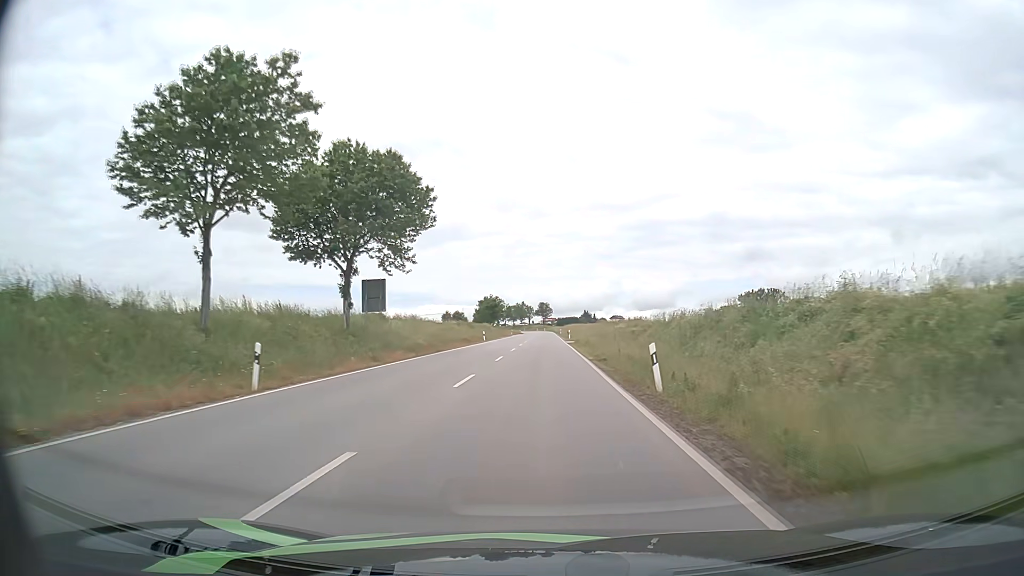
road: secondary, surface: asphalt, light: Day
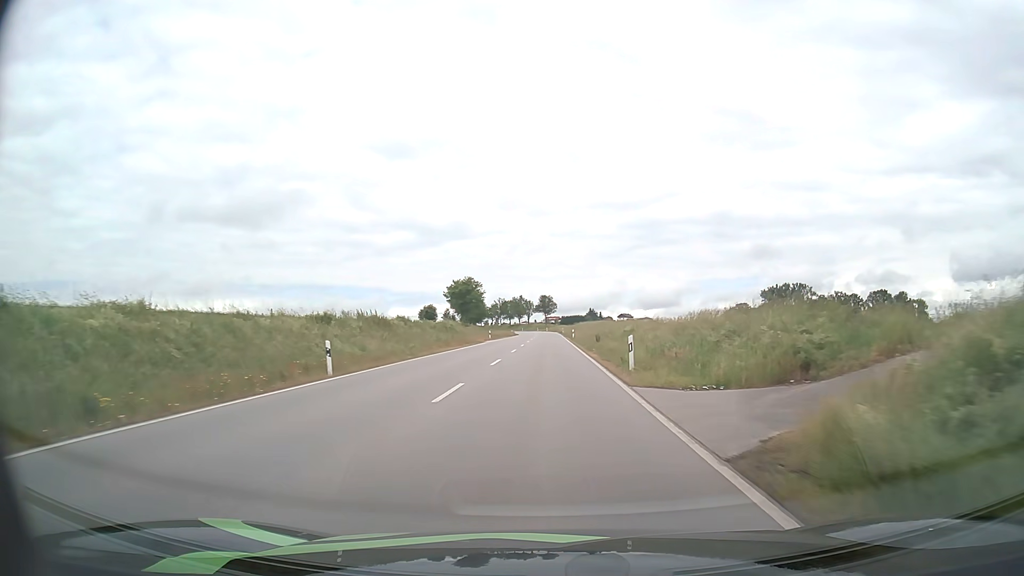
(0.0, +51.6) m; 0°
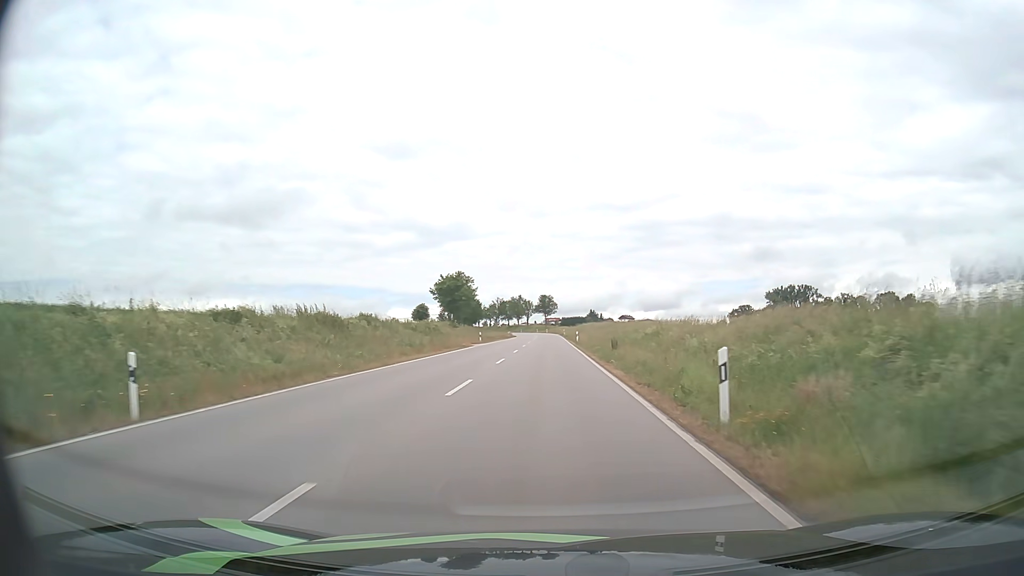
(0.0, +10.4) m; 0°
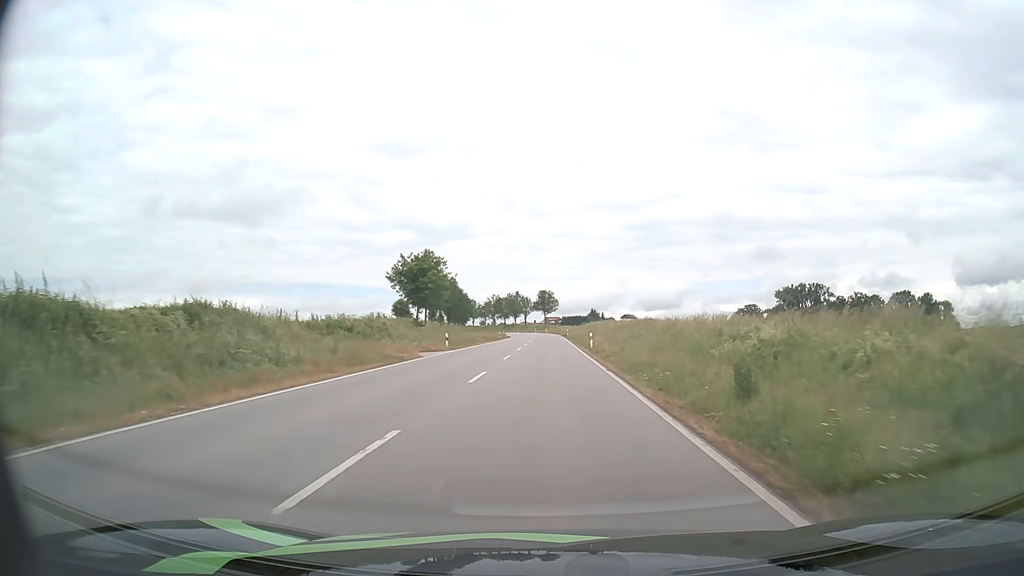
(0.0, +21.0) m; 0°
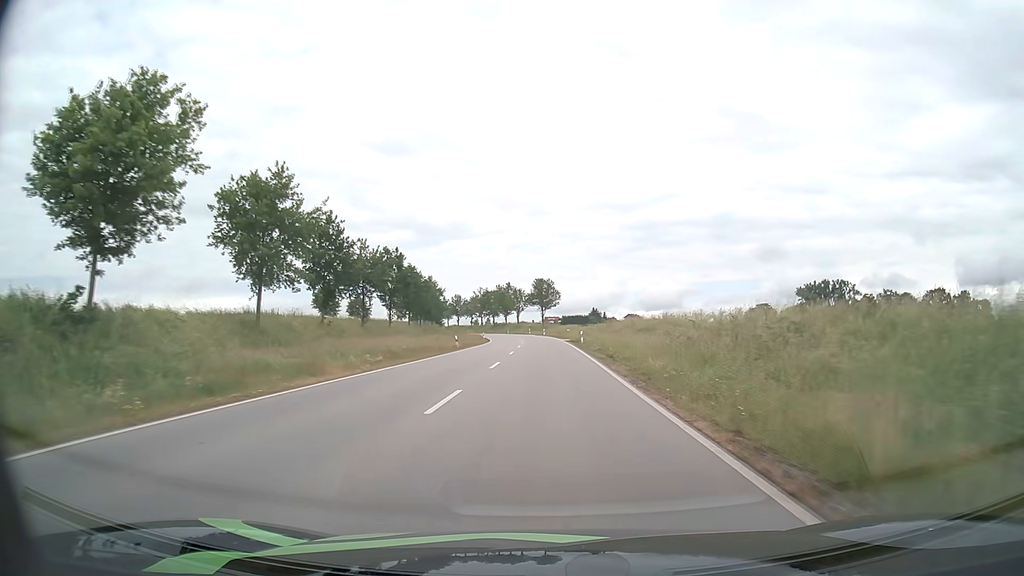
(0.0, +42.4) m; 0°
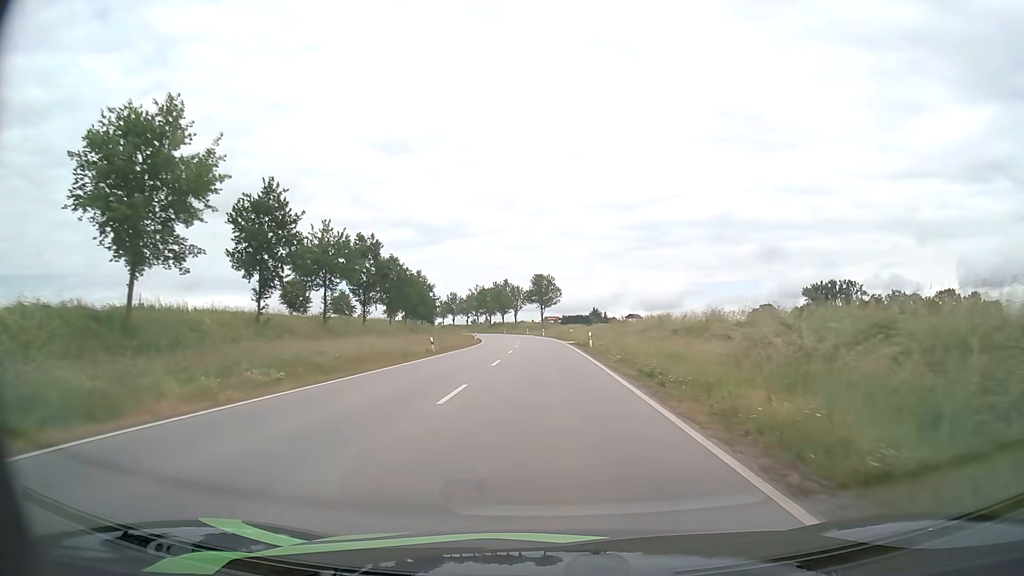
(0.0, +10.6) m; 0°
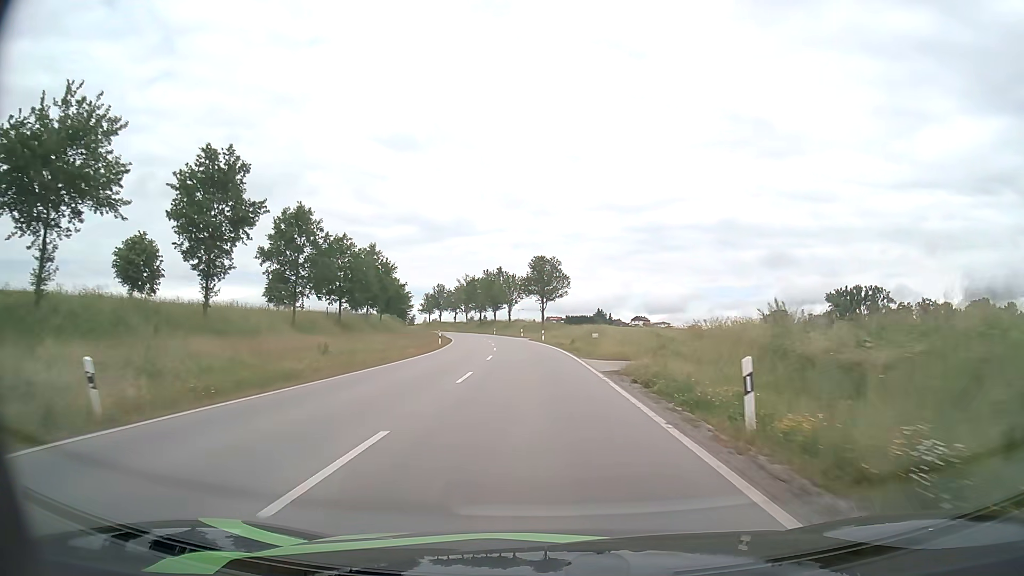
(0.0, +31.5) m; 0°
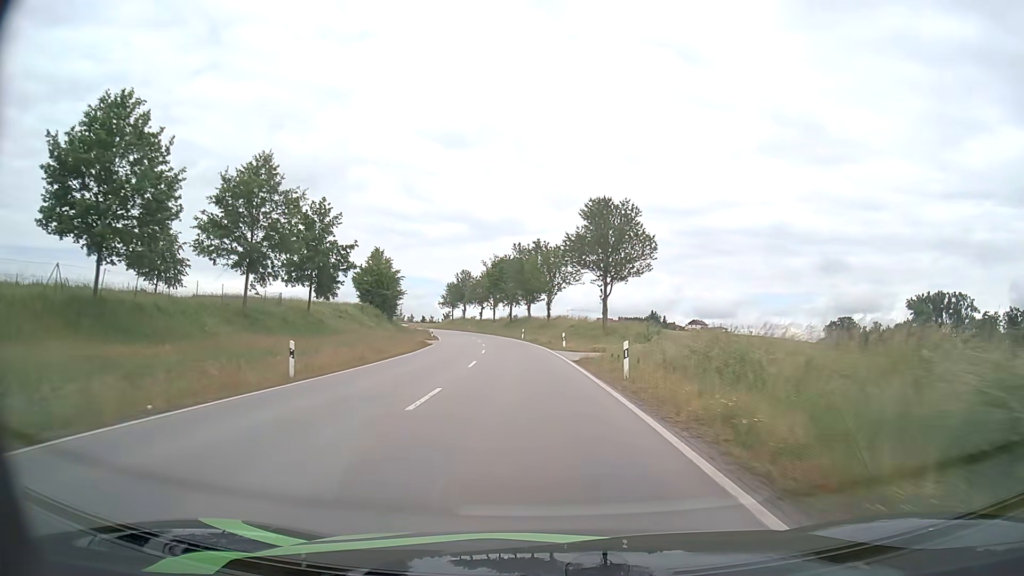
(-1.0, +42.0) m; -4°
(0, +10) (0, +20) (-1, +30) (-1, +40) (-2, +50) (-3, +60) (-5, +70) (-7, +80) (-9, +89) (-11, +99) m
